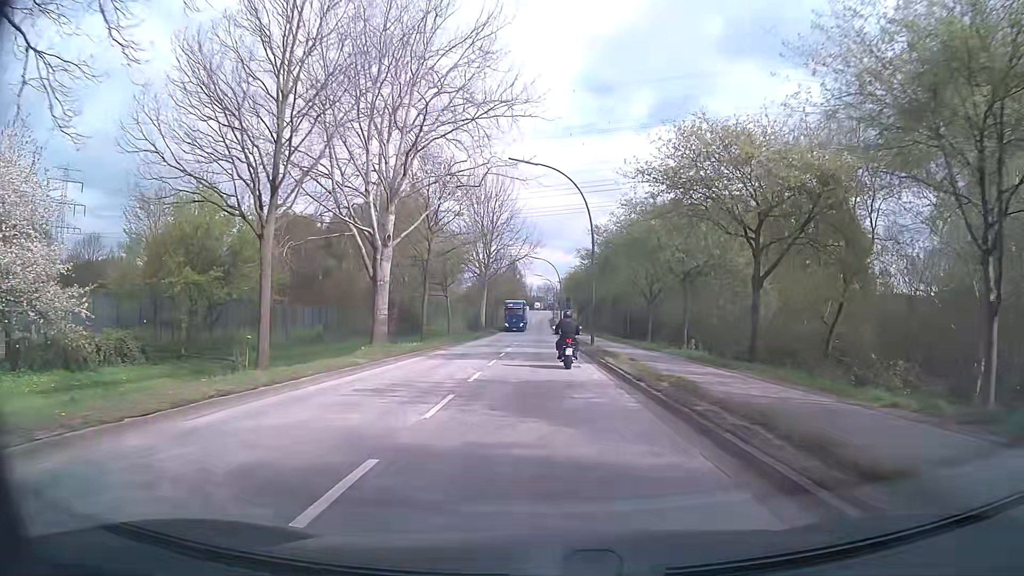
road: secondary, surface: asphalt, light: Day
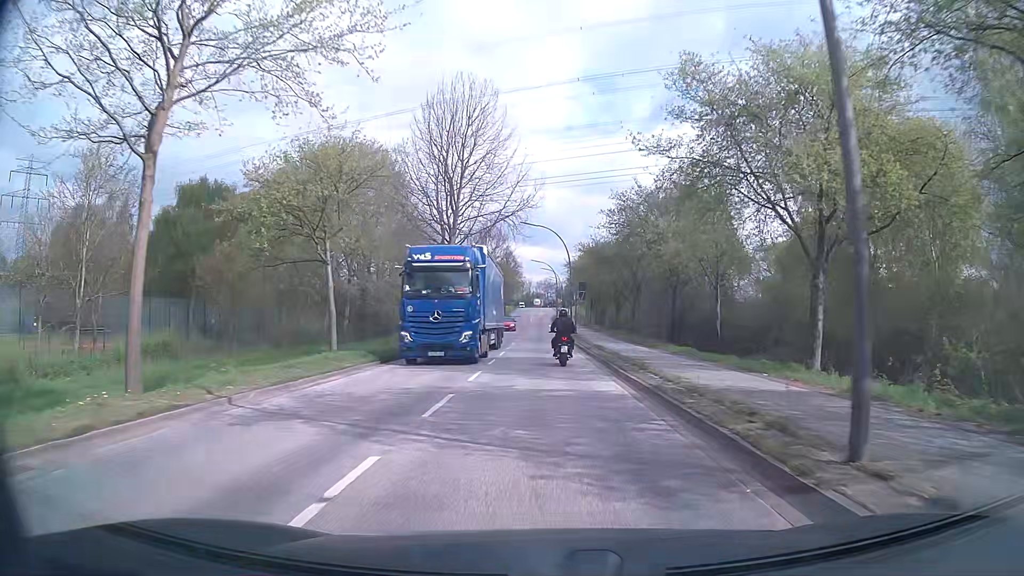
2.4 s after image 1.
(-0.1, +29.7) m; 0°
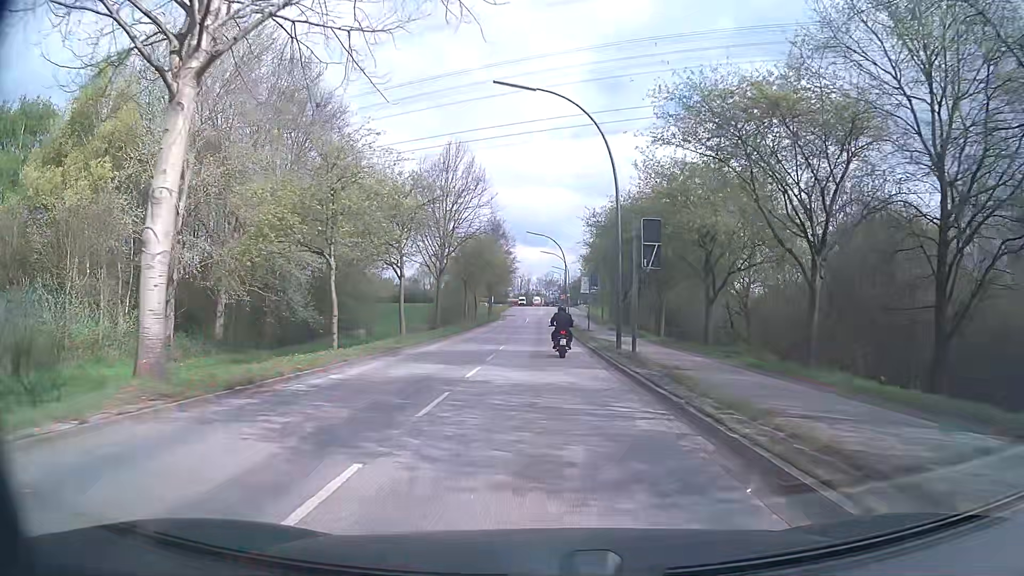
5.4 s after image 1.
(-0.3, +36.3) m; -1°
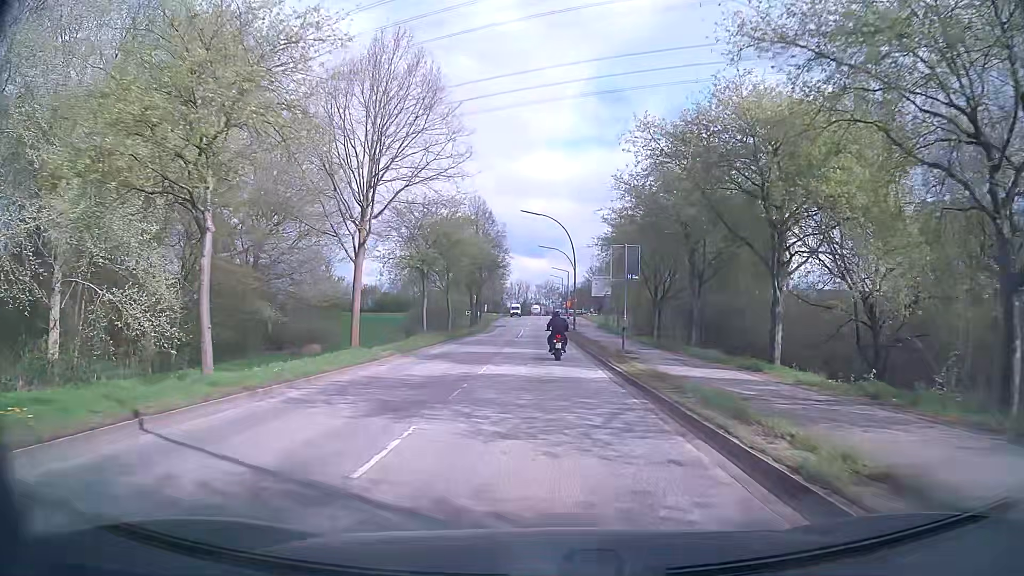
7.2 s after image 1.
(+0.1, +21.2) m; 0°
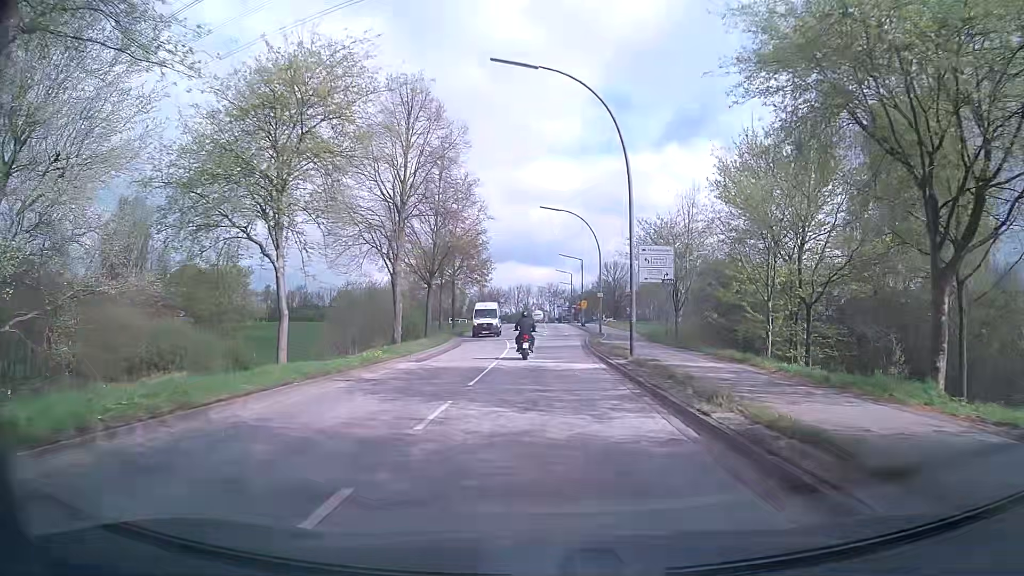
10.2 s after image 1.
(0.0, +33.8) m; 0°
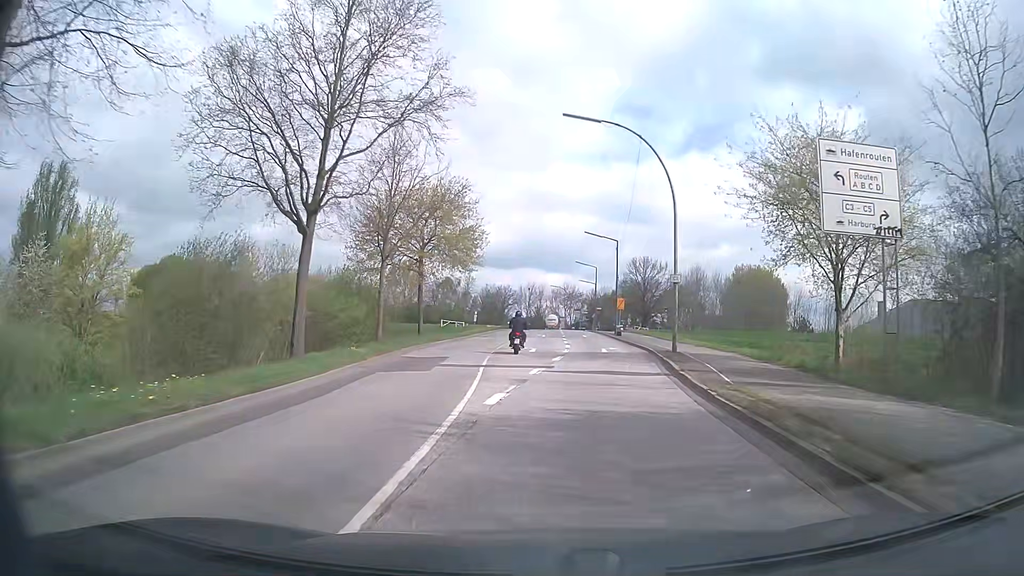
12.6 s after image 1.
(-0.3, +24.9) m; -1°
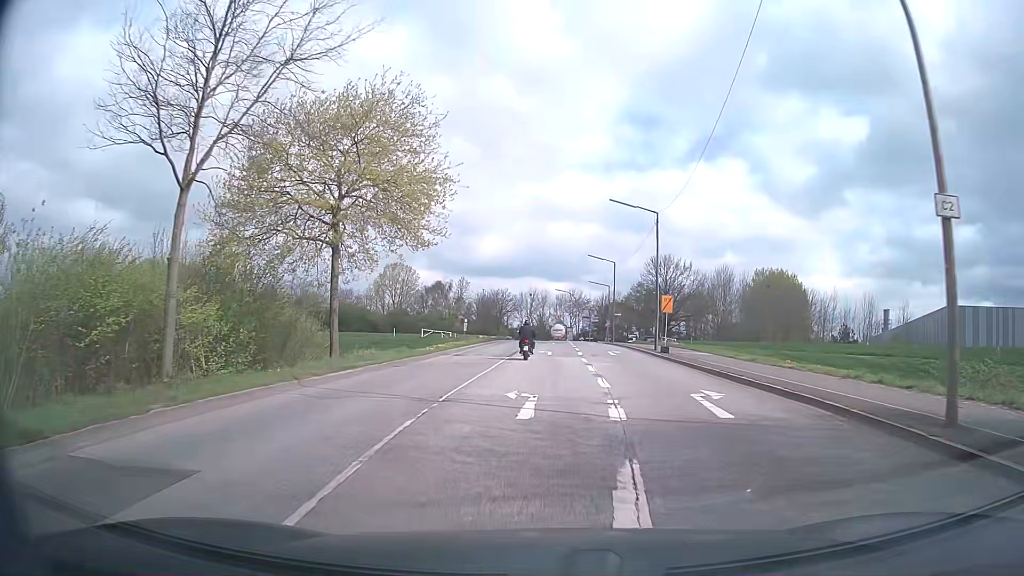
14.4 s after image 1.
(-0.2, +18.9) m; 0°
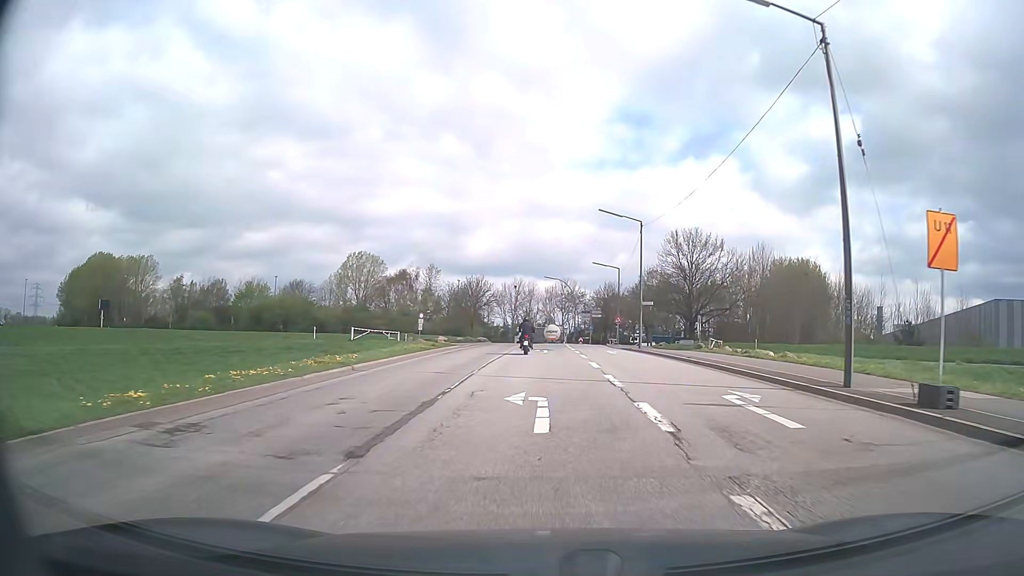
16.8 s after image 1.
(+0.2, +26.2) m; +1°
(0, +10) (0, +20) (0, +30) (0, +40) (0, +50) (0, +60) (0, +70) (0, +80) (+1, +90) (+2, +100) m
